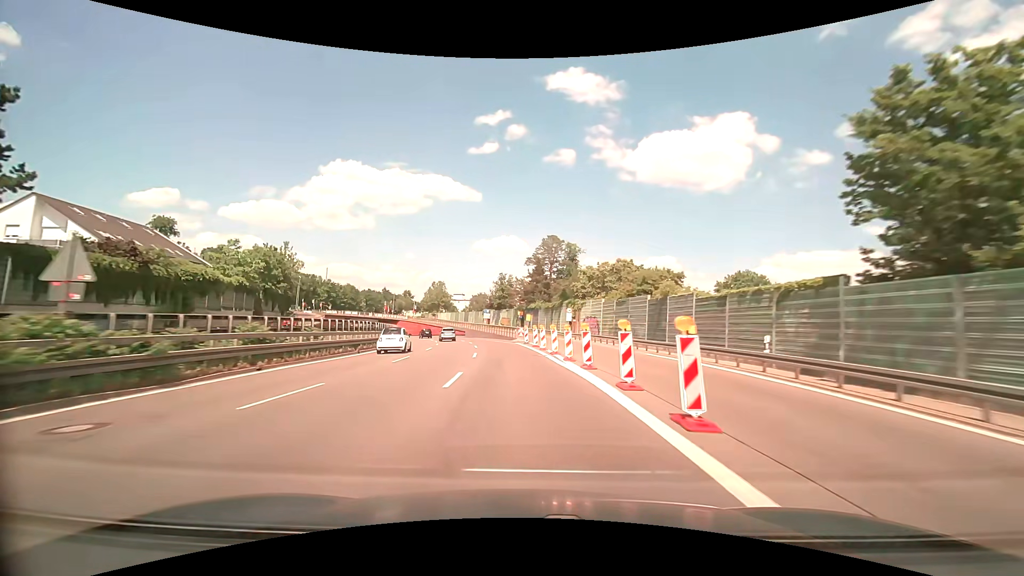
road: trunk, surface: asphalt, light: Day
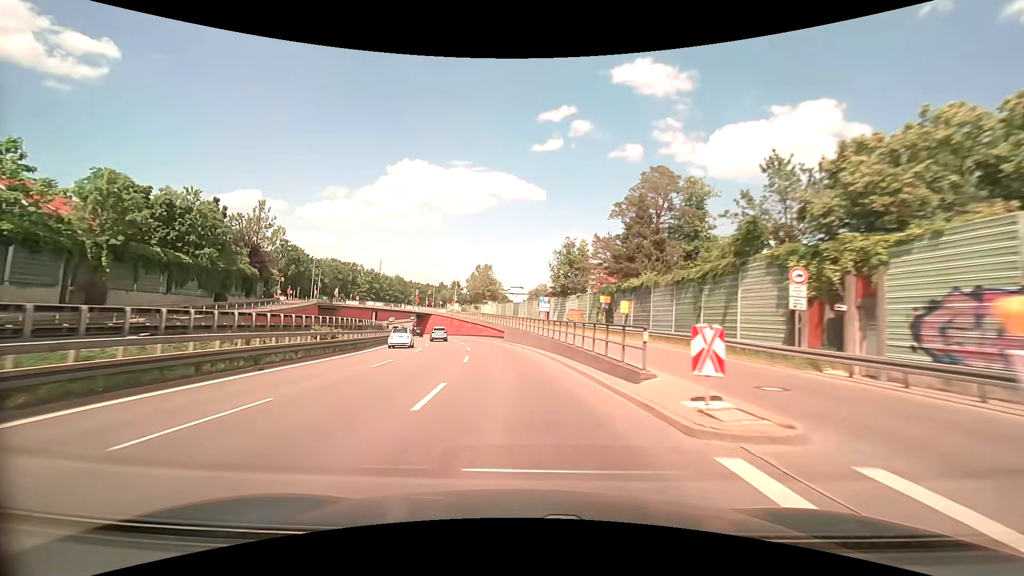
(-2.0, +39.5) m; -7°
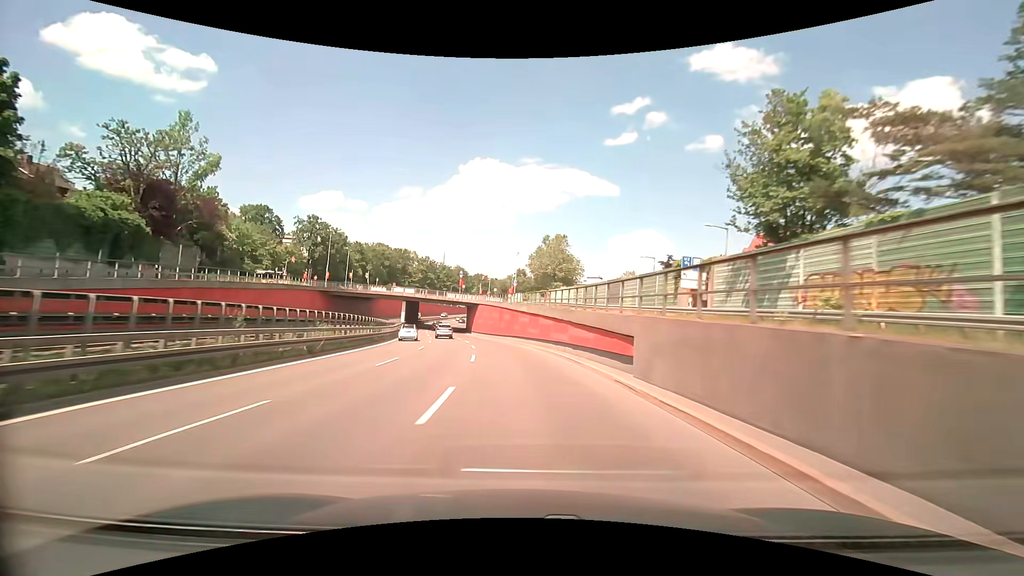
(-3.0, +37.7) m; -8°
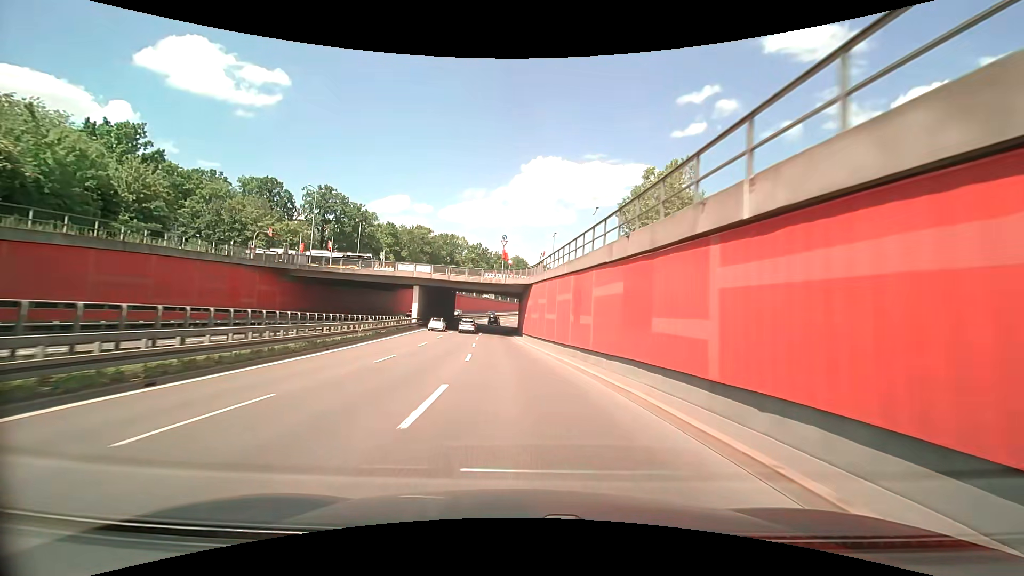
(-2.2, +36.1) m; -7°
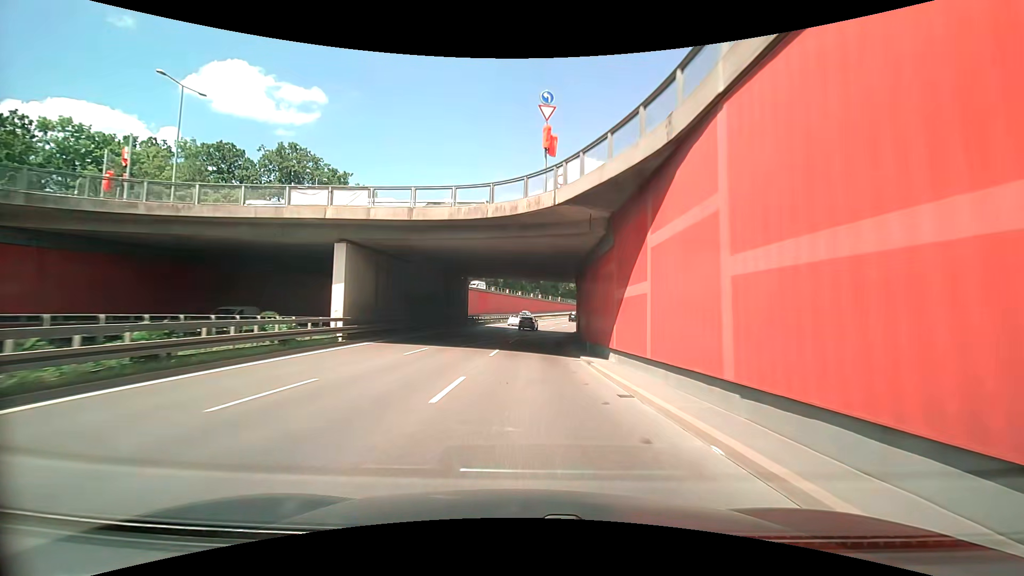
(-1.9, +34.8) m; -5°
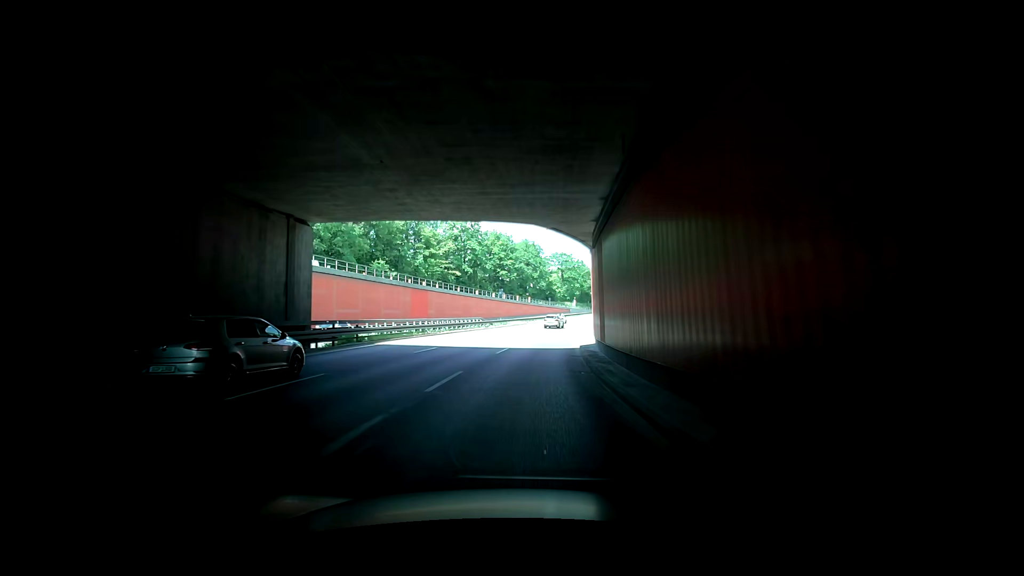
(+0.1, +34.7) m; -2°
(0, +10) (+1, +20) (+2, +30) (+4, +40) (+7, +49) (+10, +59) (+13, +68) (+17, +78) (+21, +87) (+25, +96) m
